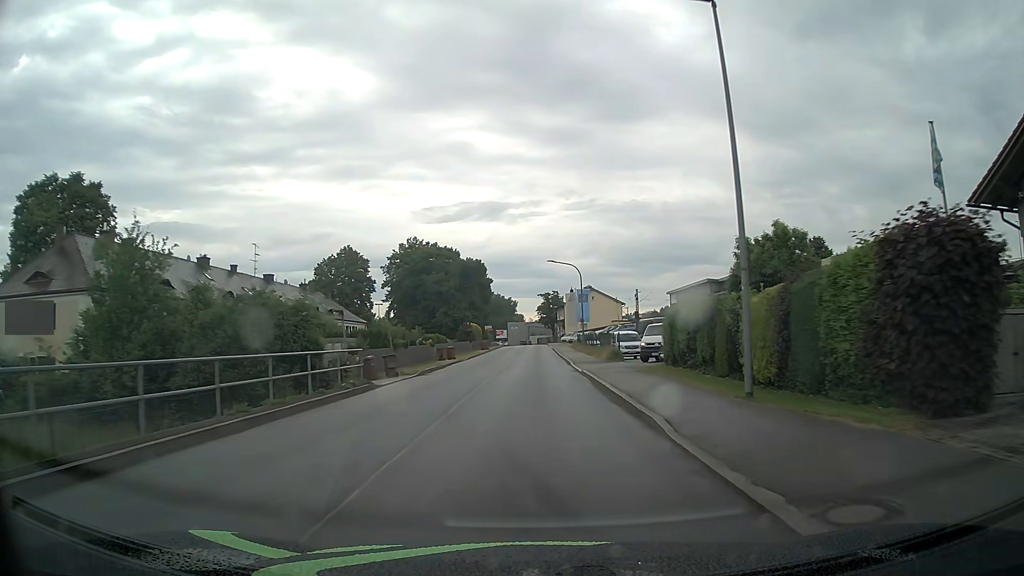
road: unclassified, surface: asphalt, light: Day
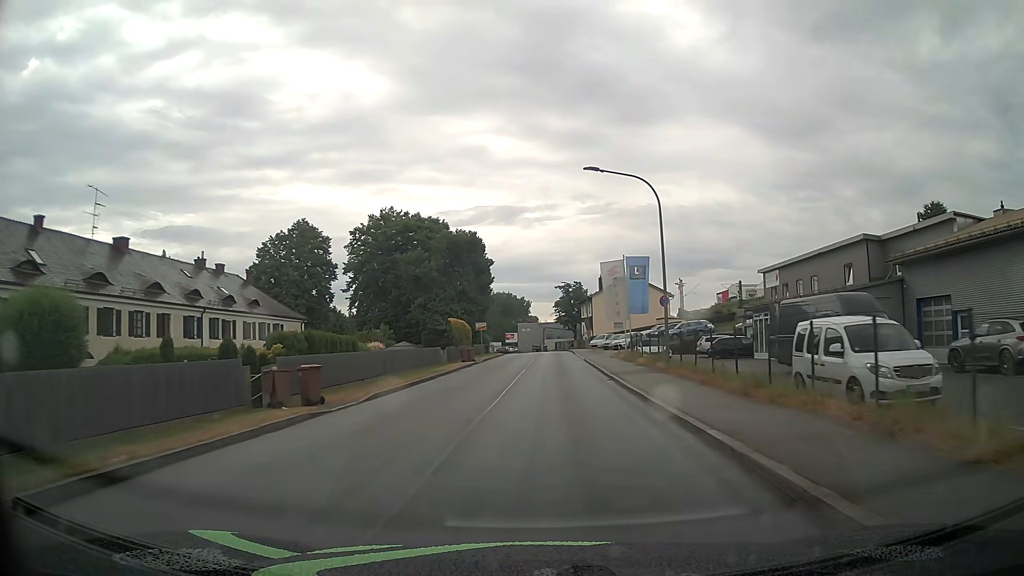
(-0.6, +31.3) m; -2°
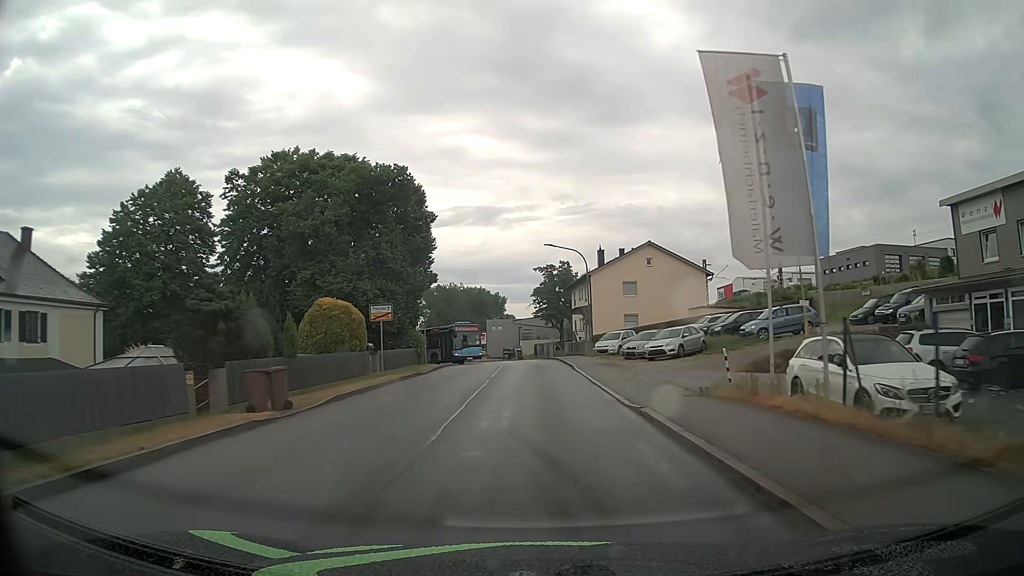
(+0.8, +29.7) m; +2°
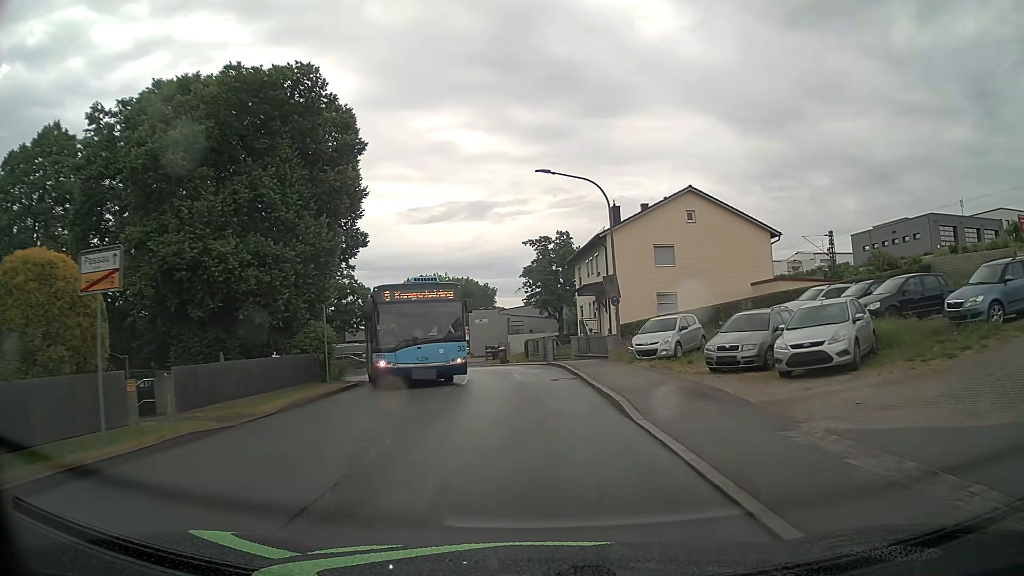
(+0.1, +18.1) m; +1°
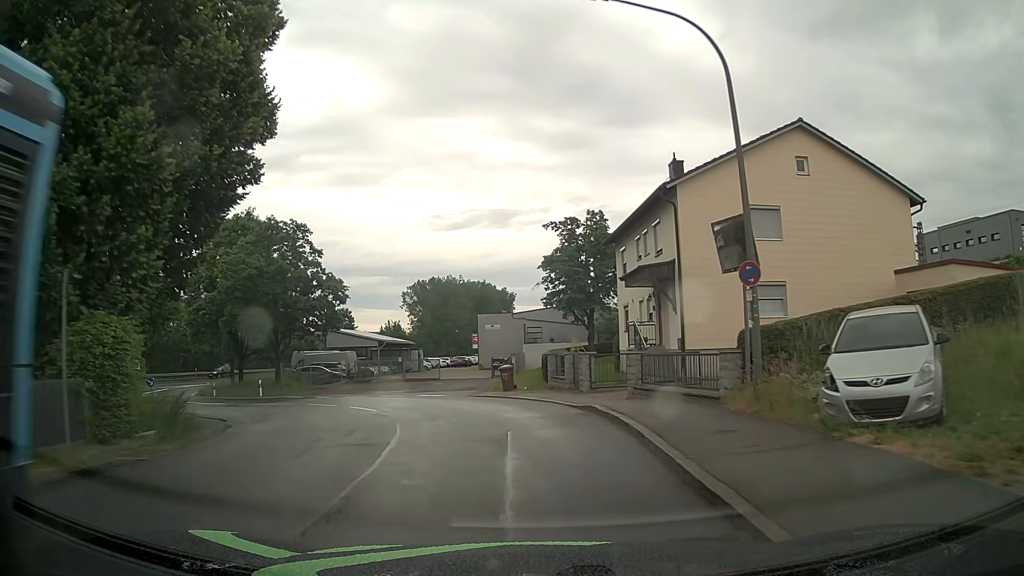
(-0.2, +14.8) m; -2°
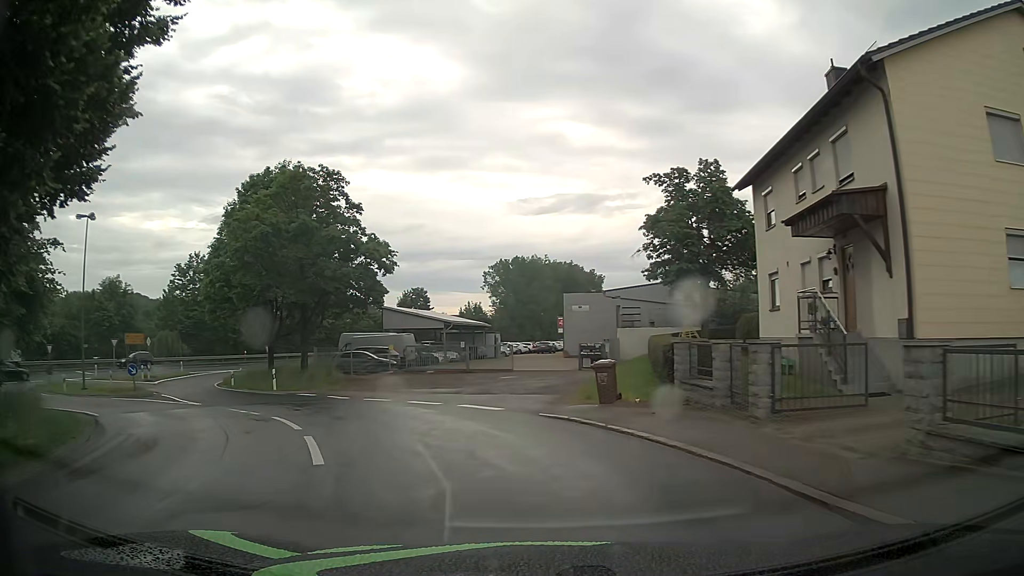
(-0.5, +10.3) m; -7°
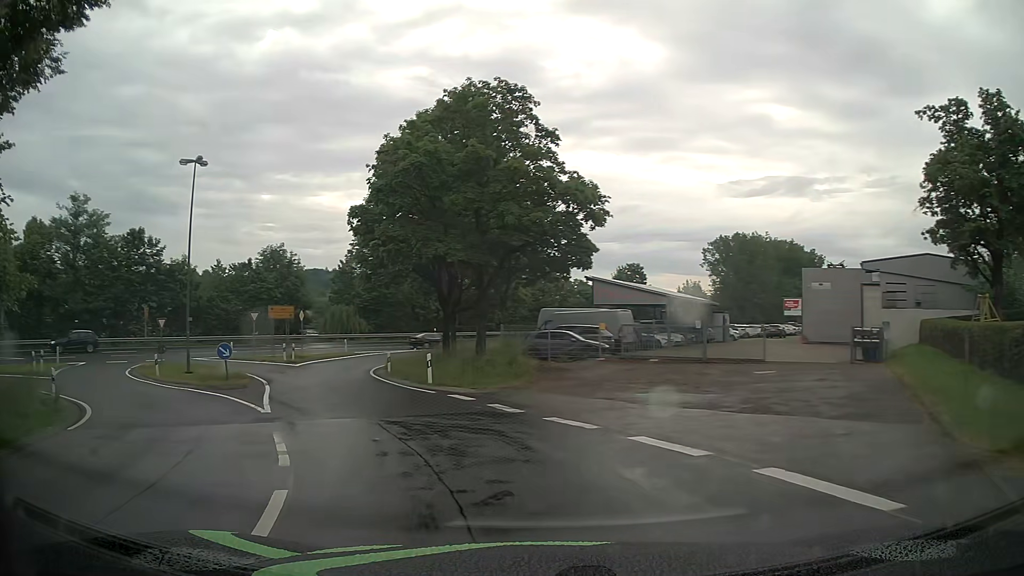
(-1.6, +9.8) m; -18°
